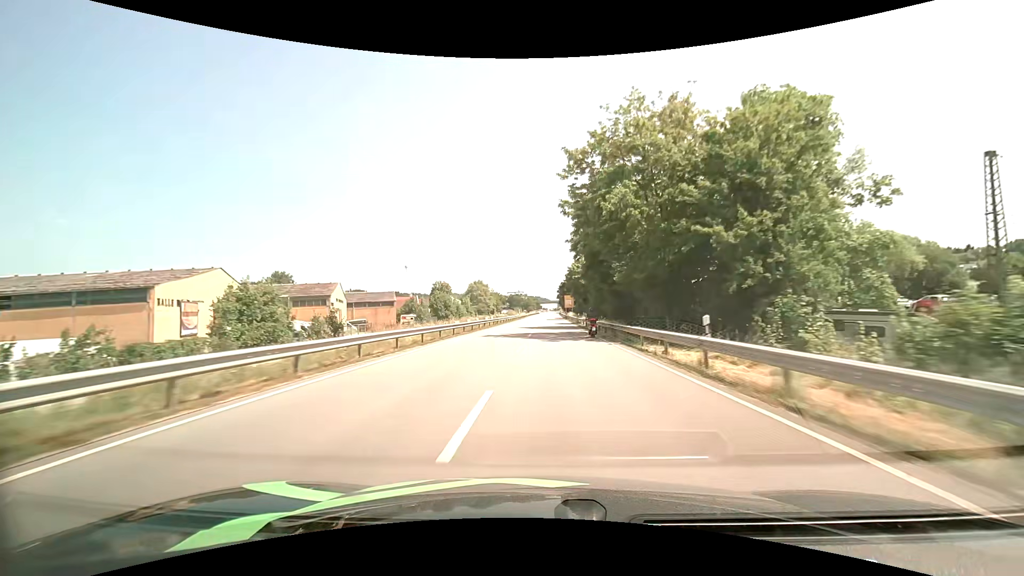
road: primary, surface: asphalt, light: Day
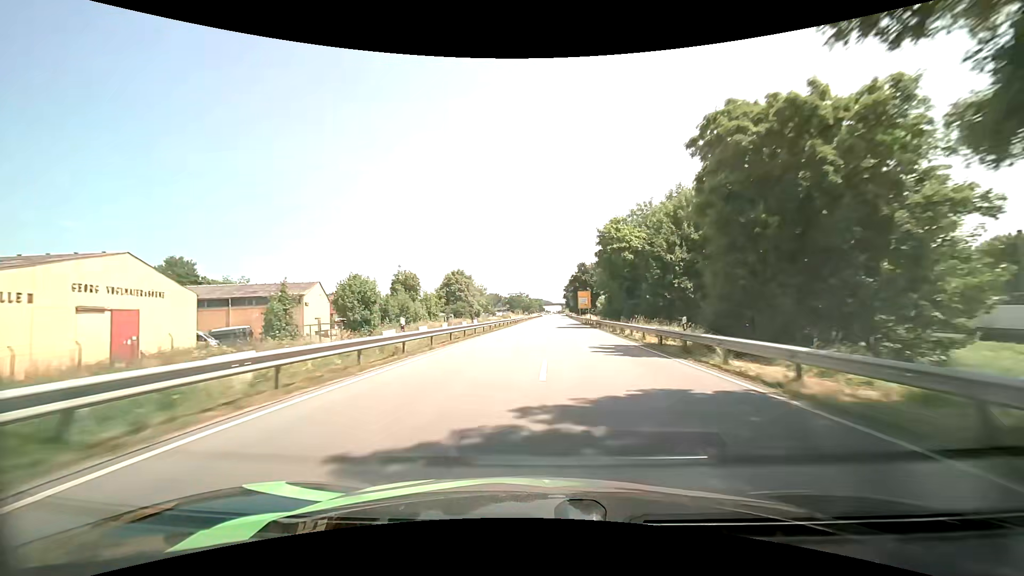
(-0.2, +42.6) m; 0°
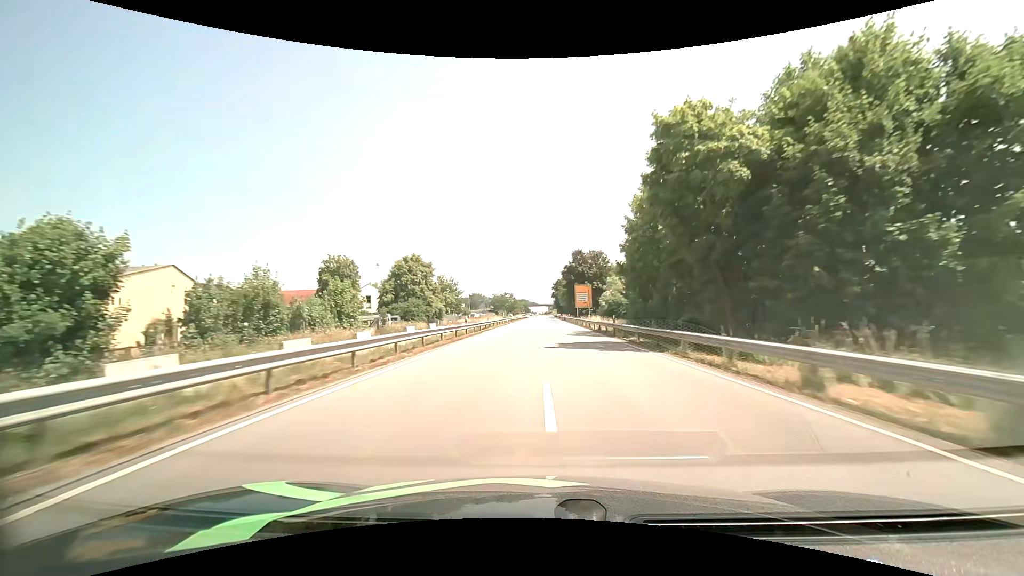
(+0.1, +28.5) m; +1°
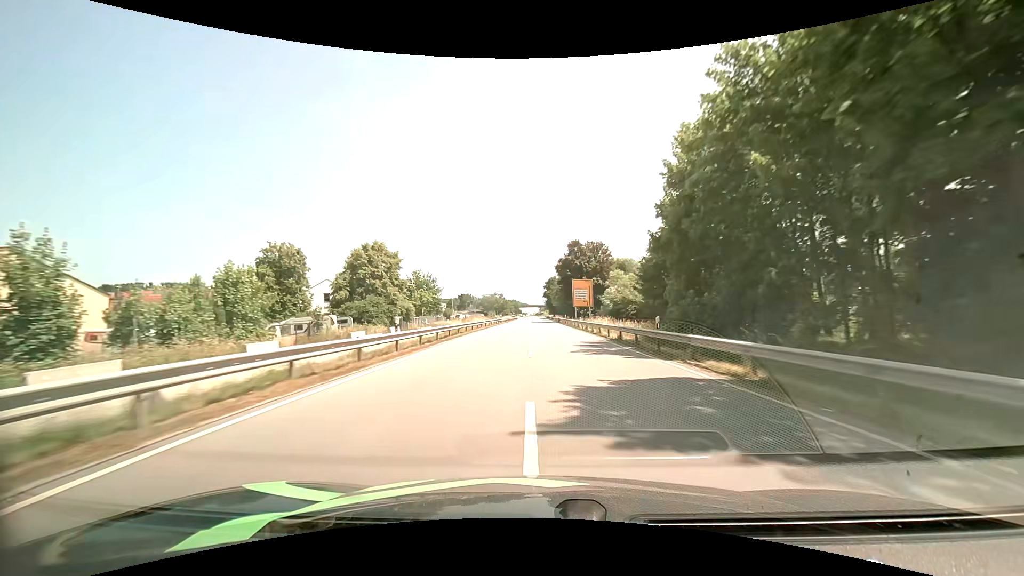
(+0.1, +14.4) m; +1°
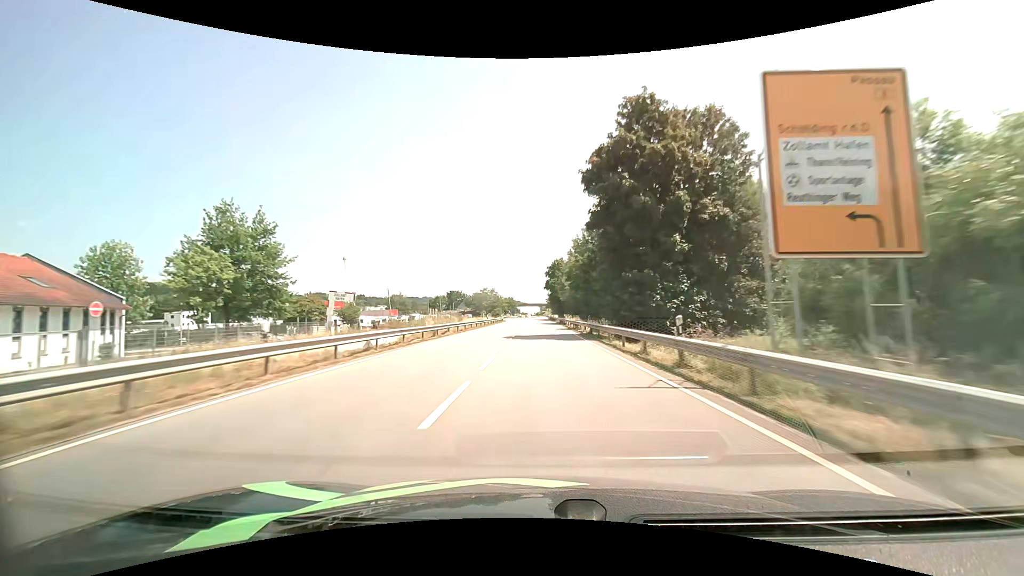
(+0.6, +59.1) m; 0°
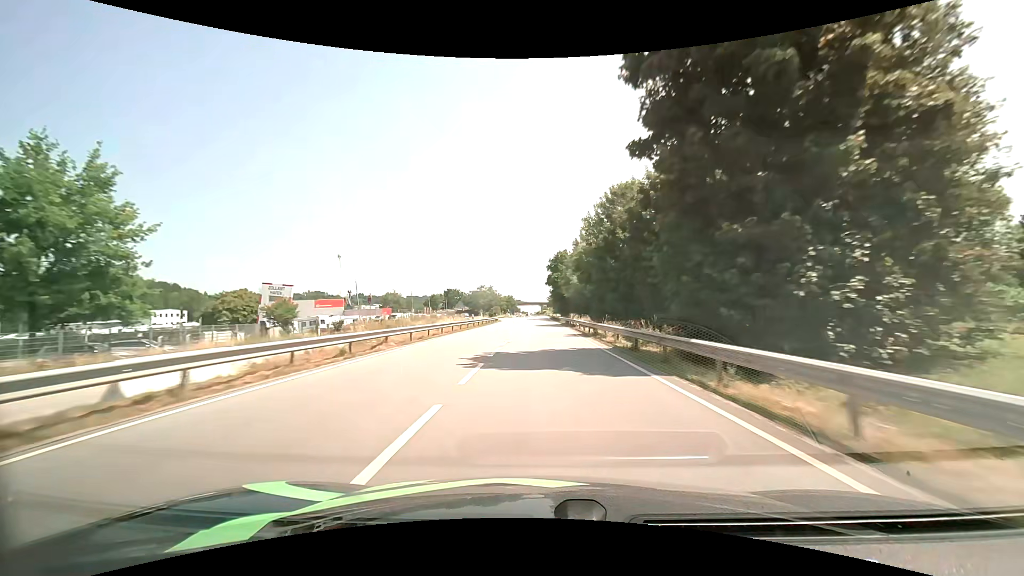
(0.0, +14.7) m; 0°
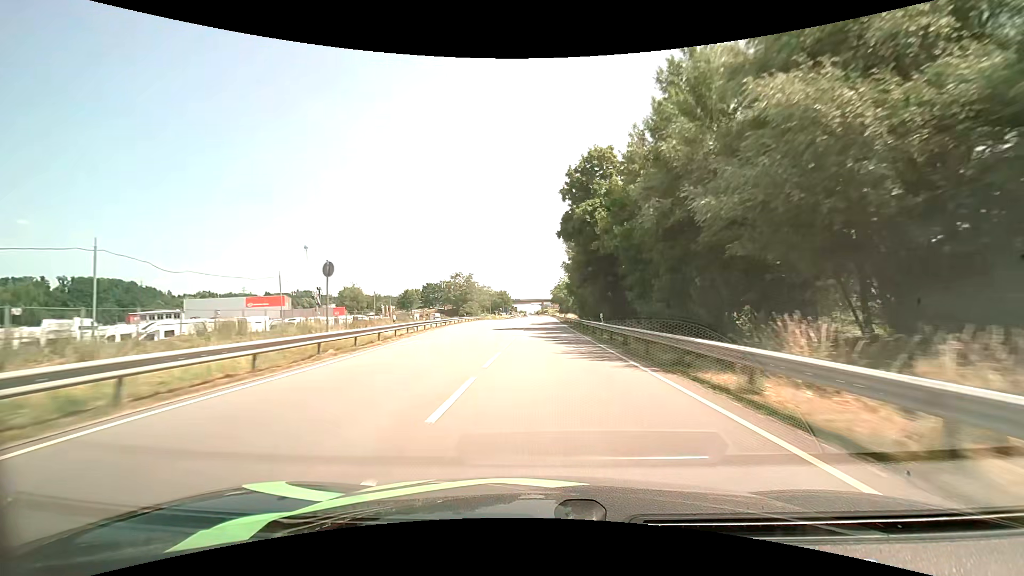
(-0.1, +69.0) m; 0°
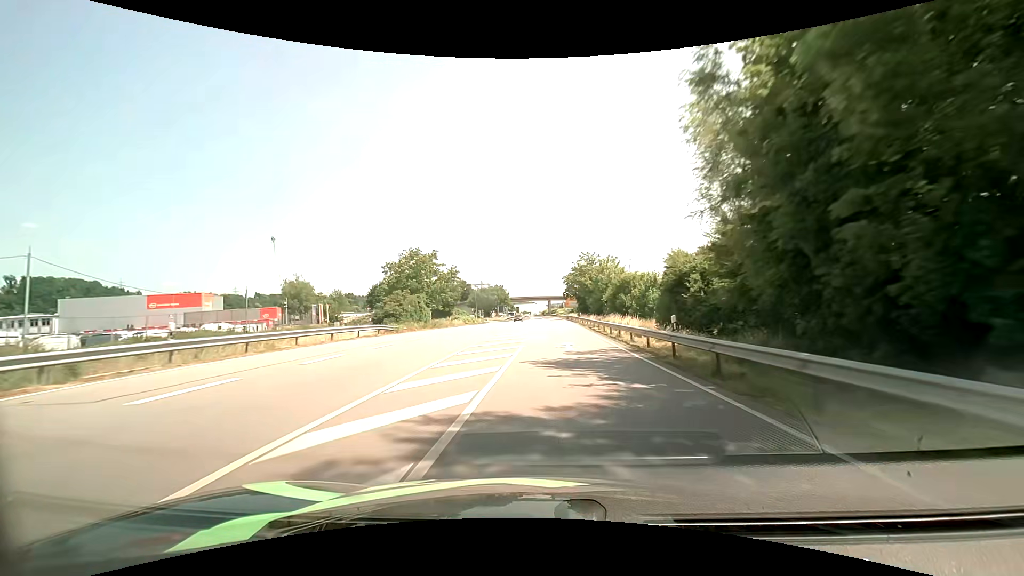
(0.0, +60.9) m; 0°
(0, +10) (0, +20) (0, +30) (-1, +40) (-1, +50) (-1, +60) (-1, +70) (-1, +80) (-1, +90) (-2, +100) m
